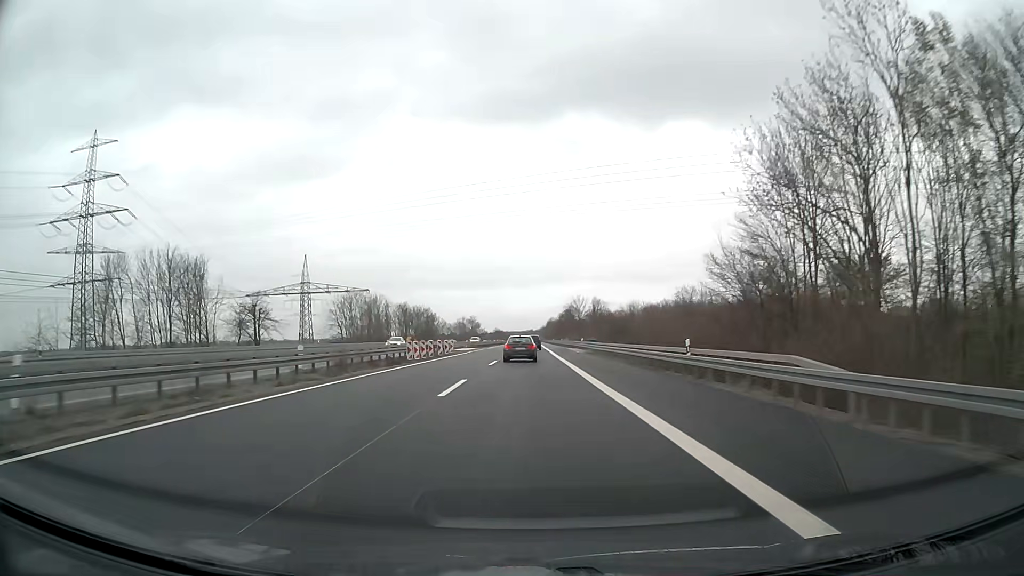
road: motorway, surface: asphalt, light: Day
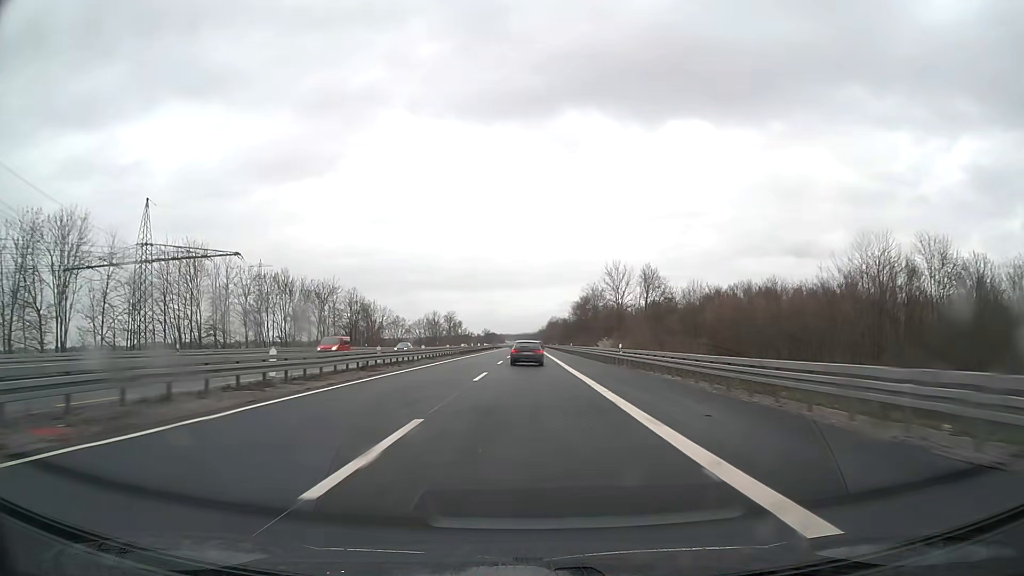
(0.0, +82.5) m; 0°
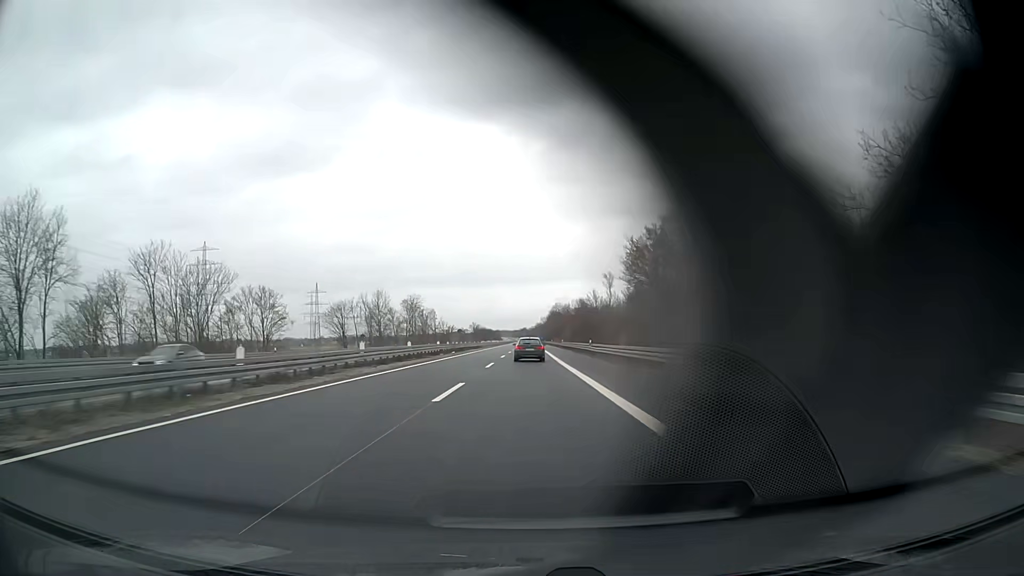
(+0.2, +82.2) m; 0°
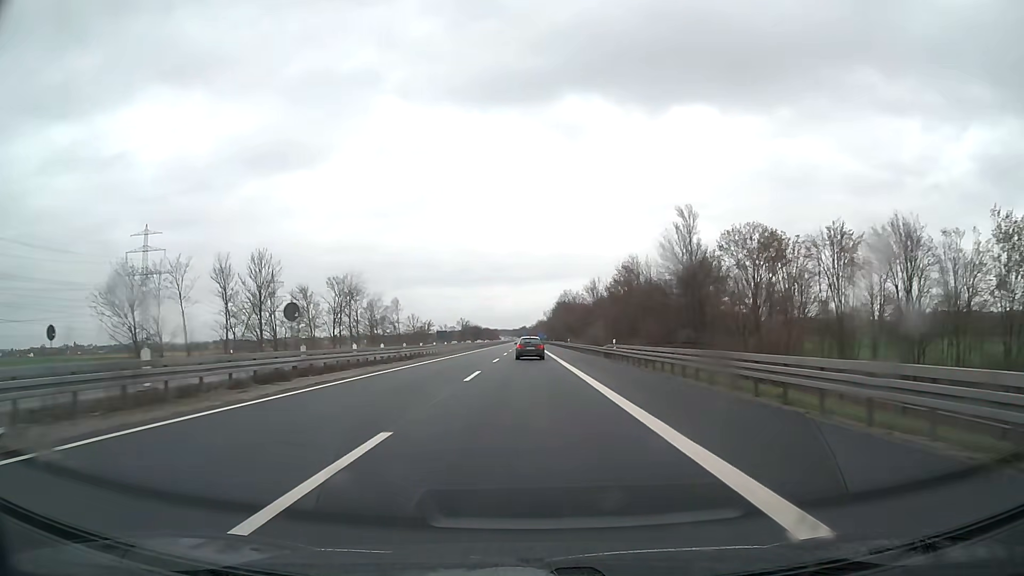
(0.0, +65.8) m; 0°
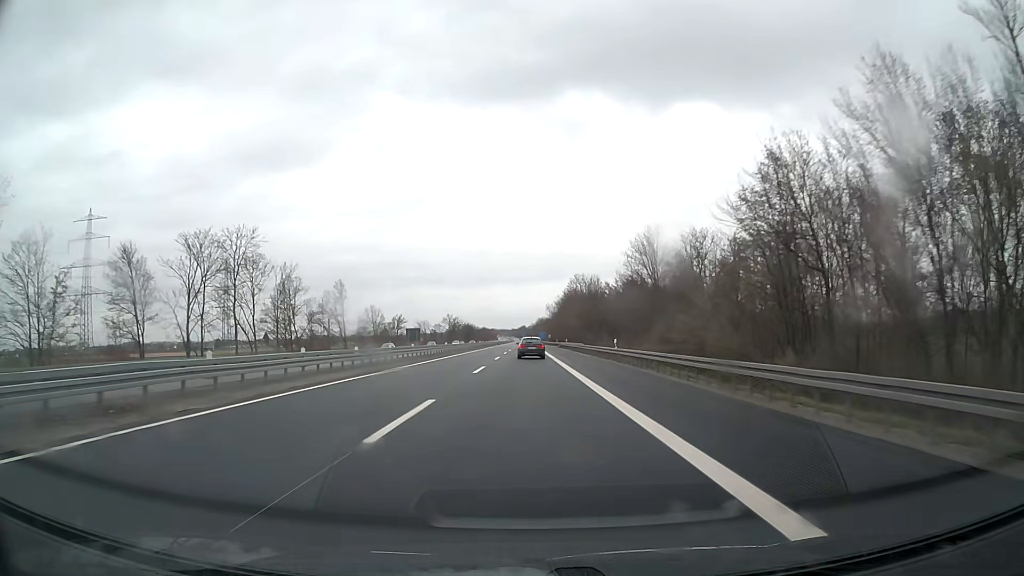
(0.0, +49.4) m; 0°
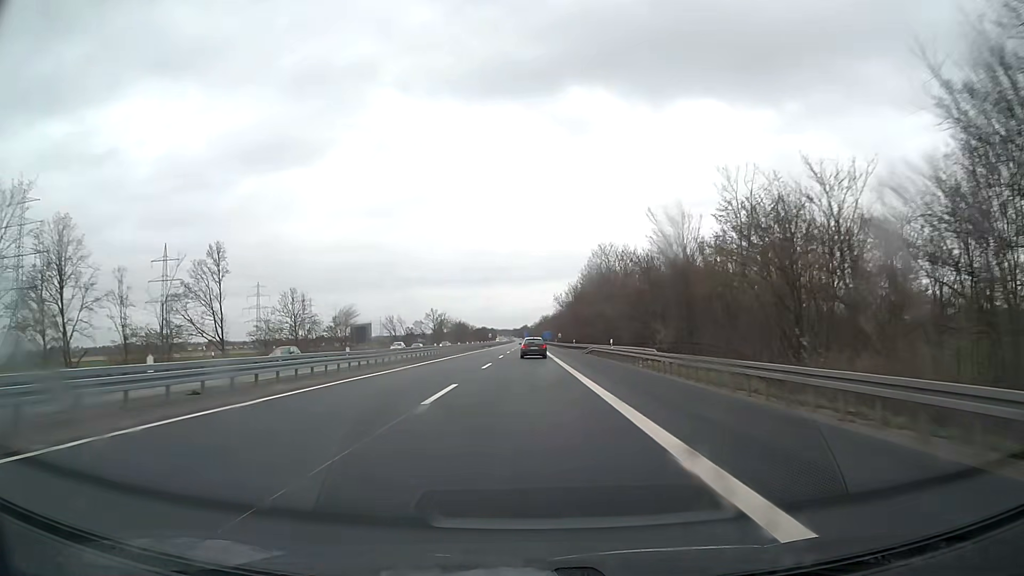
(0.0, +49.4) m; 0°
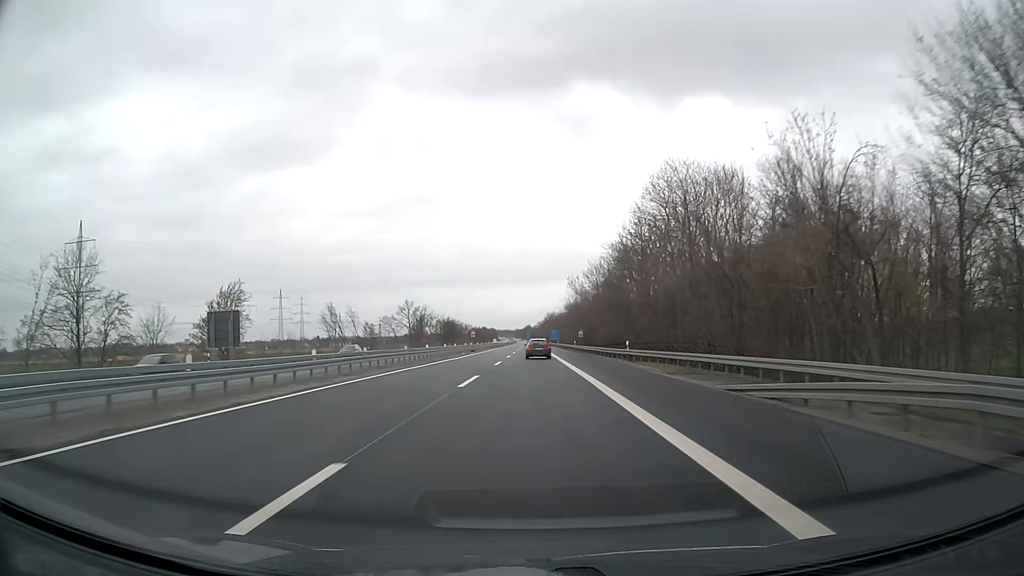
(-0.1, +49.4) m; 0°
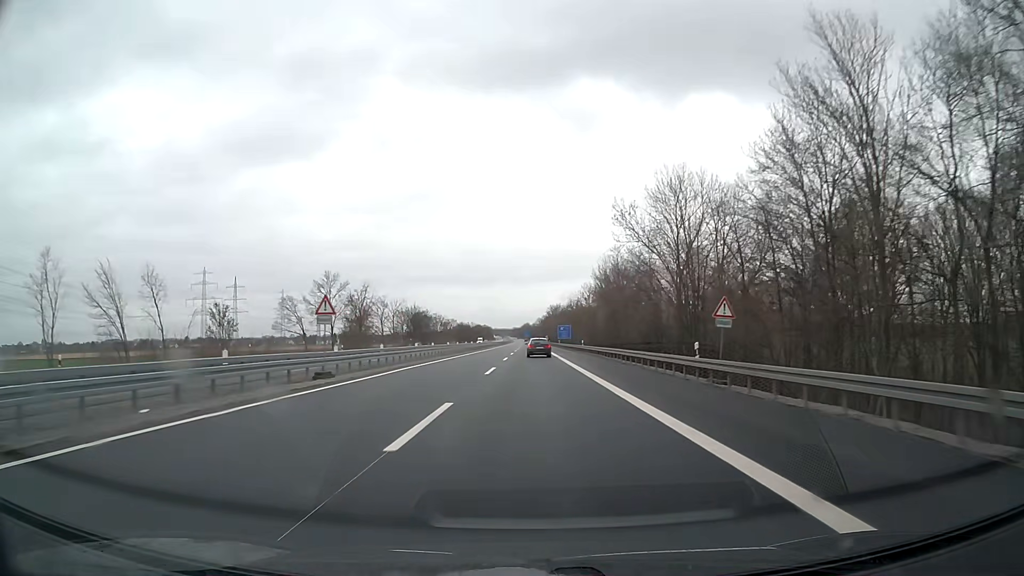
(-0.1, +65.8) m; 0°
(0, +10) (0, +20) (0, +30) (0, +40) (0, +50) (0, +60) (0, +70) (0, +80) (0, +90) (0, +100) m
